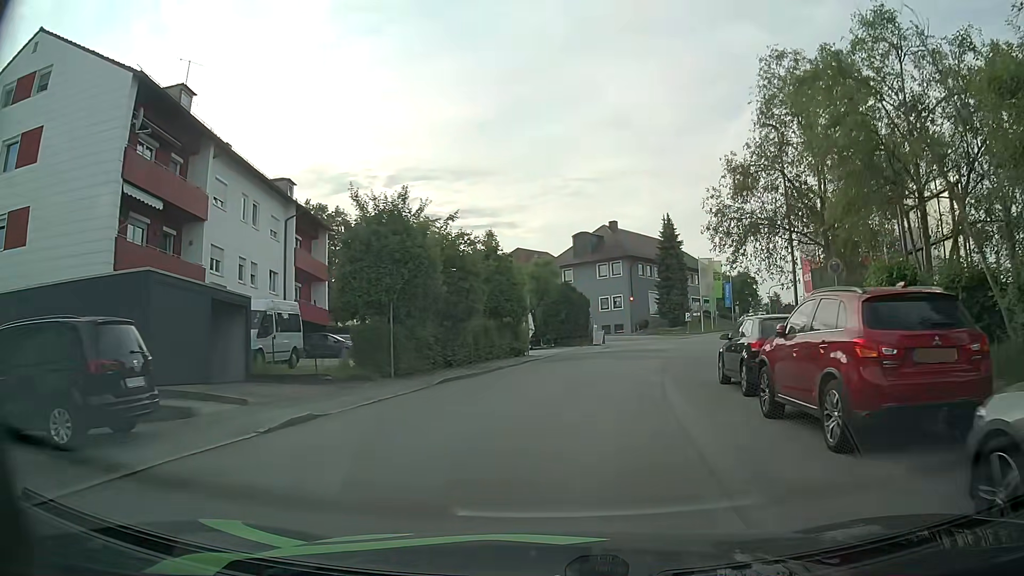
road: residential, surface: asphalt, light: Day
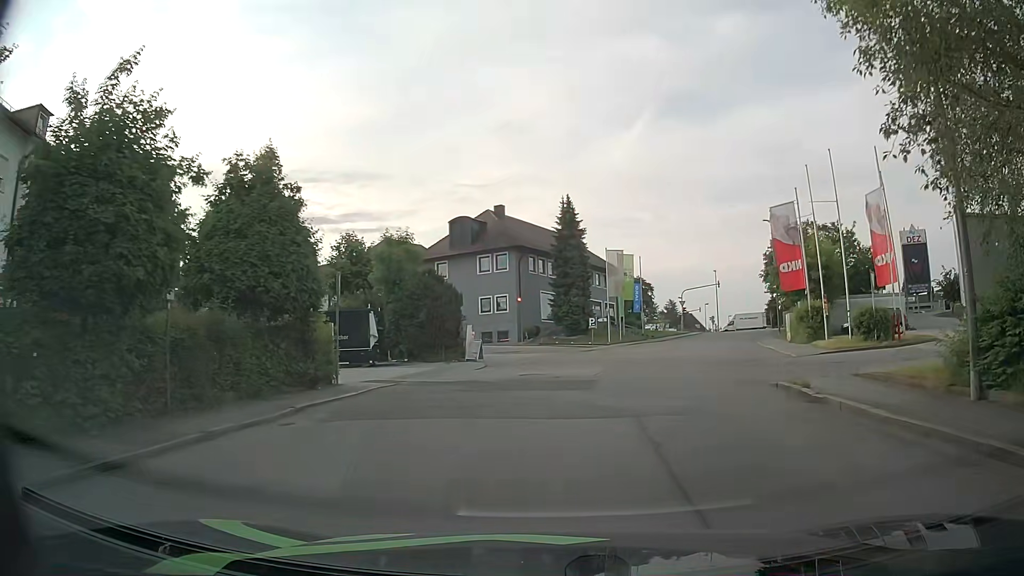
(+1.1, +15.1) m; +11°
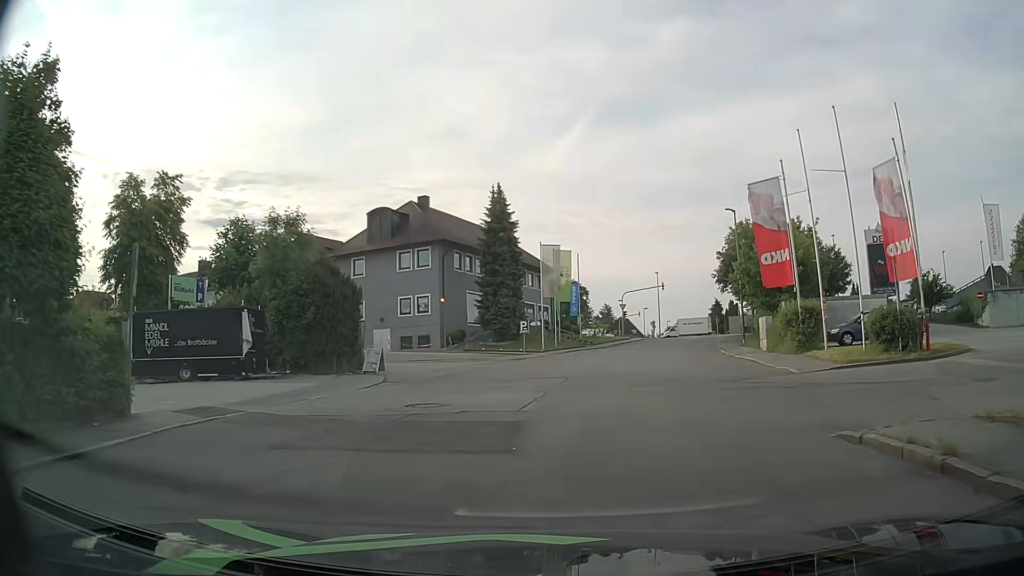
(+0.3, +6.9) m; +4°
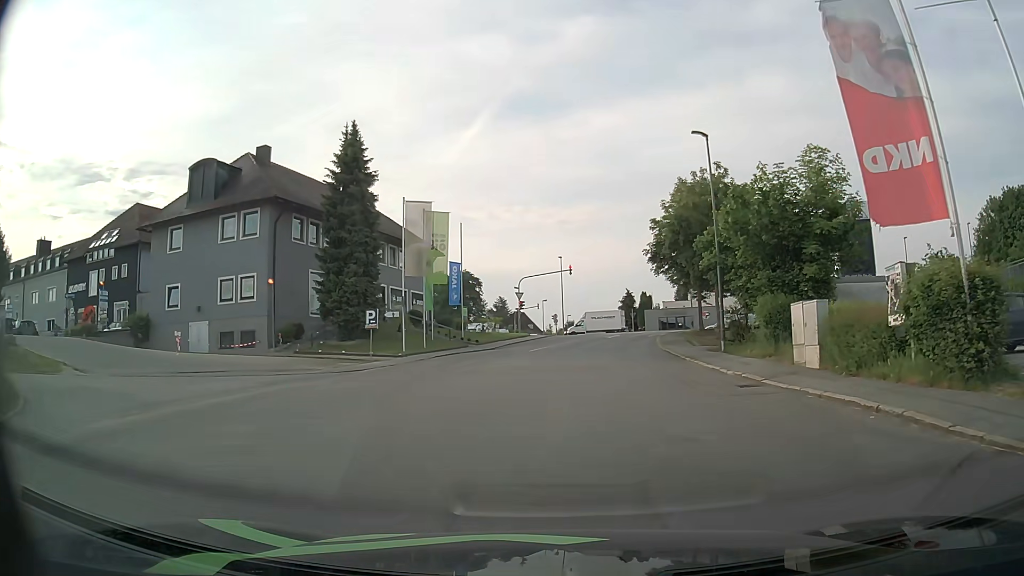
(+1.5, +16.1) m; +9°
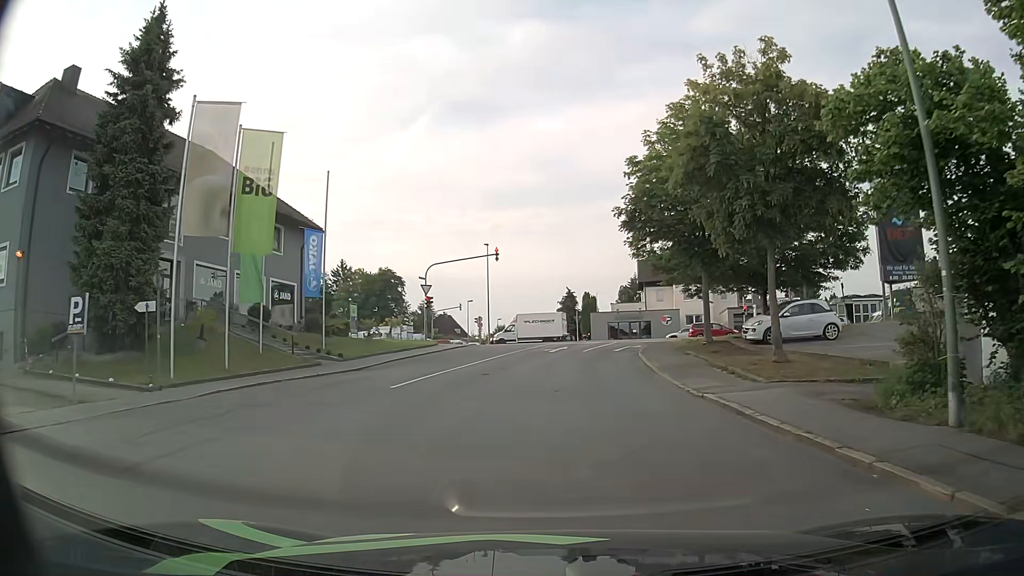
(+1.1, +17.4) m; +7°
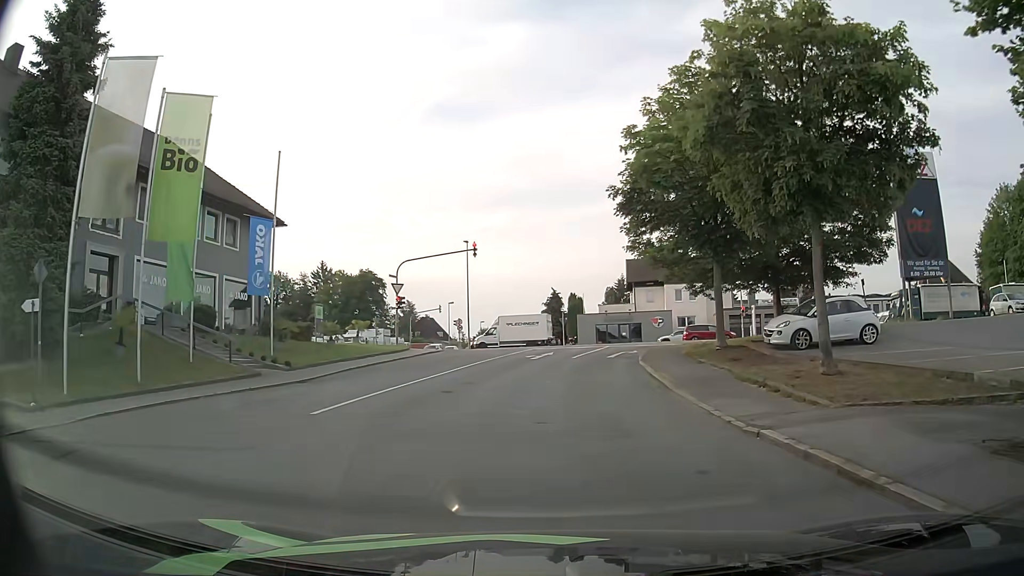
(0.0, +4.3) m; +1°
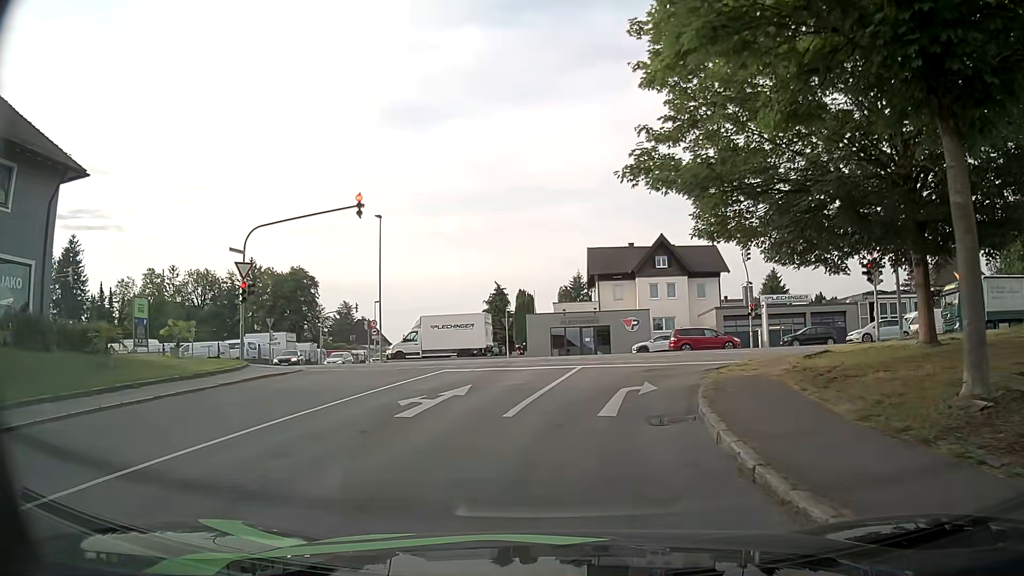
(+0.5, +15.7) m; +3°
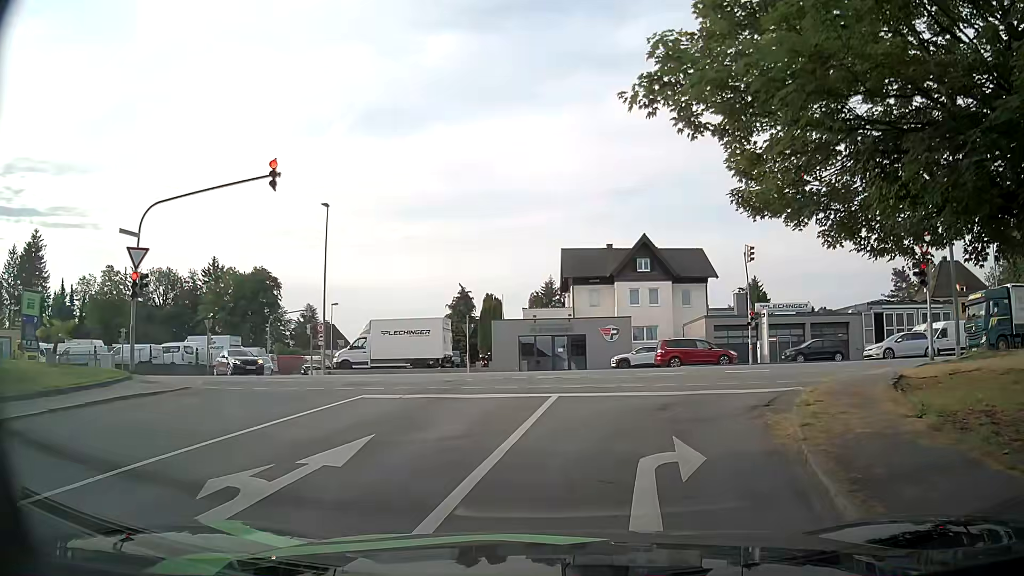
(+0.1, +5.9) m; +4°
